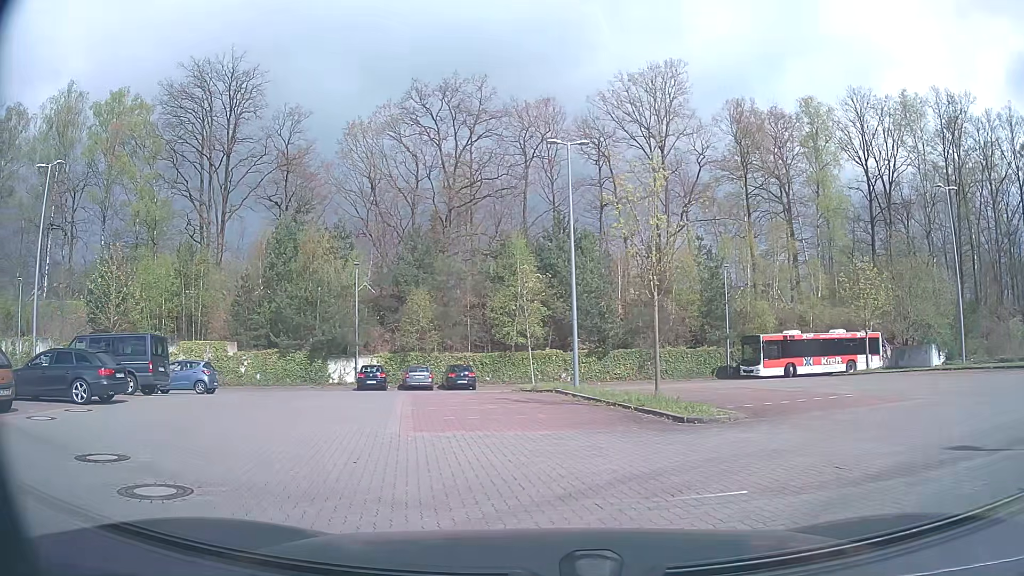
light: Day
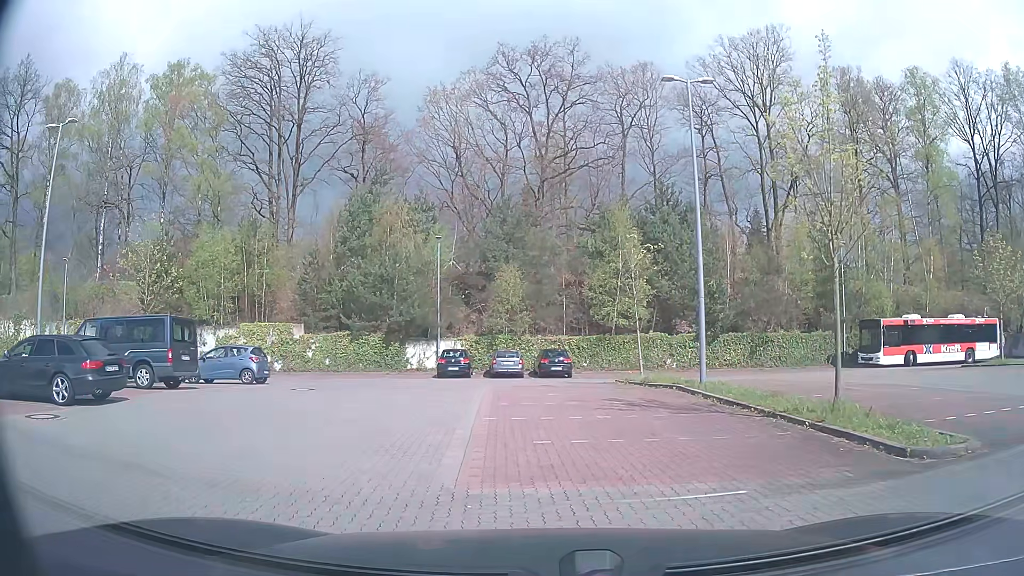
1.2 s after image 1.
(-0.4, +4.4) m; -8°
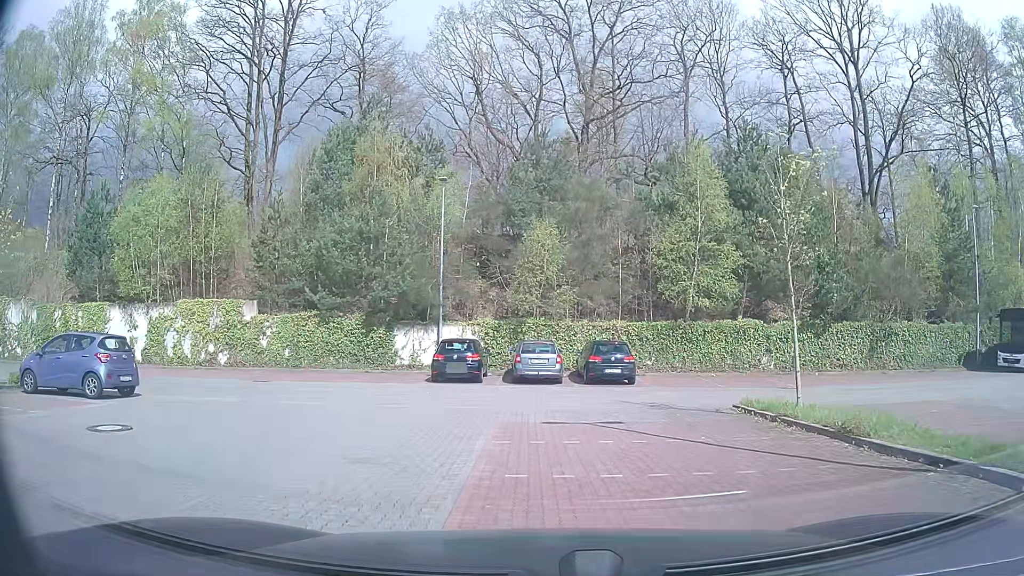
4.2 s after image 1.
(-0.7, +11.8) m; -4°
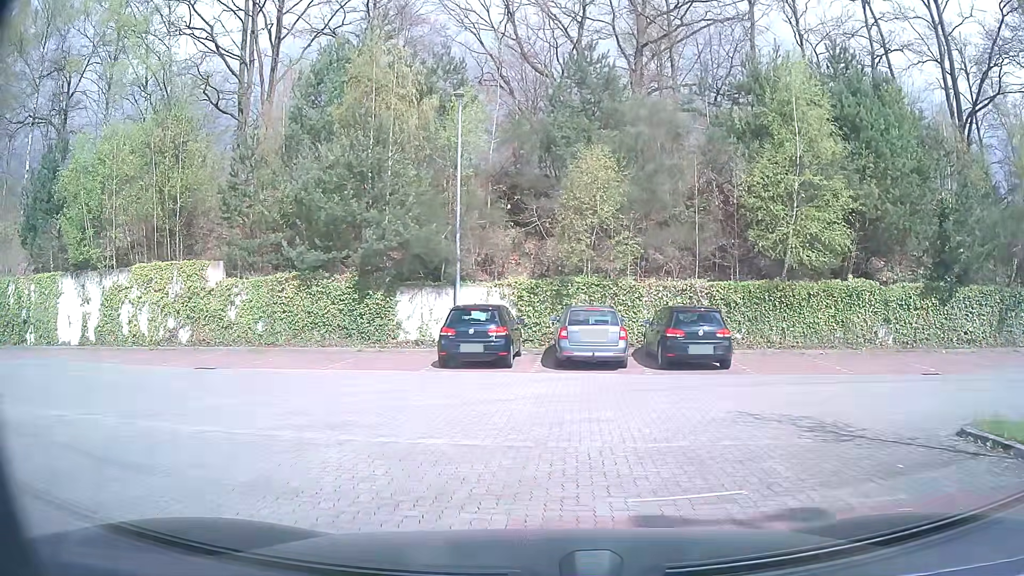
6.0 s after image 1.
(-0.2, +7.0) m; -4°
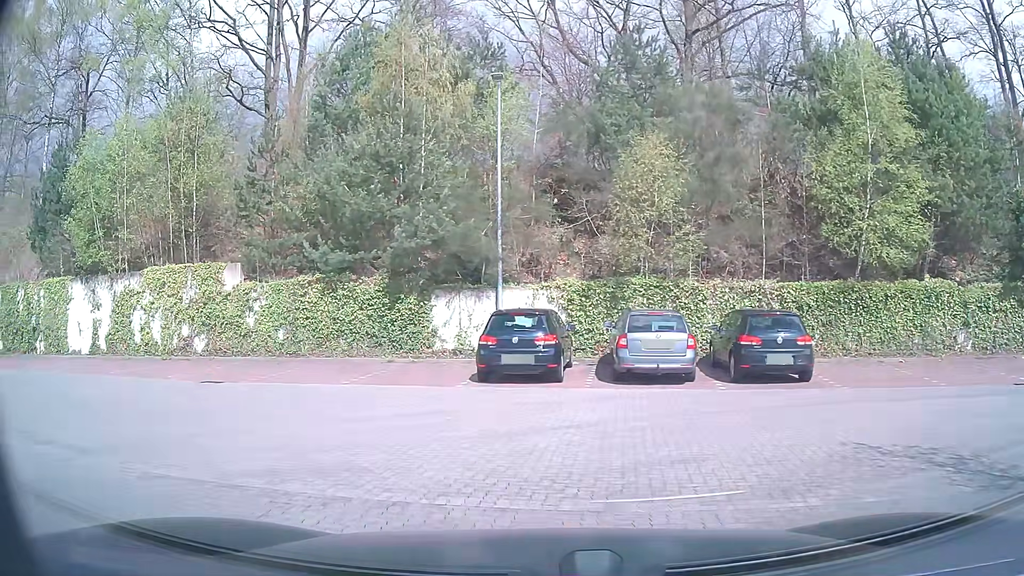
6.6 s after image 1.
(-0.1, +2.2) m; -4°
